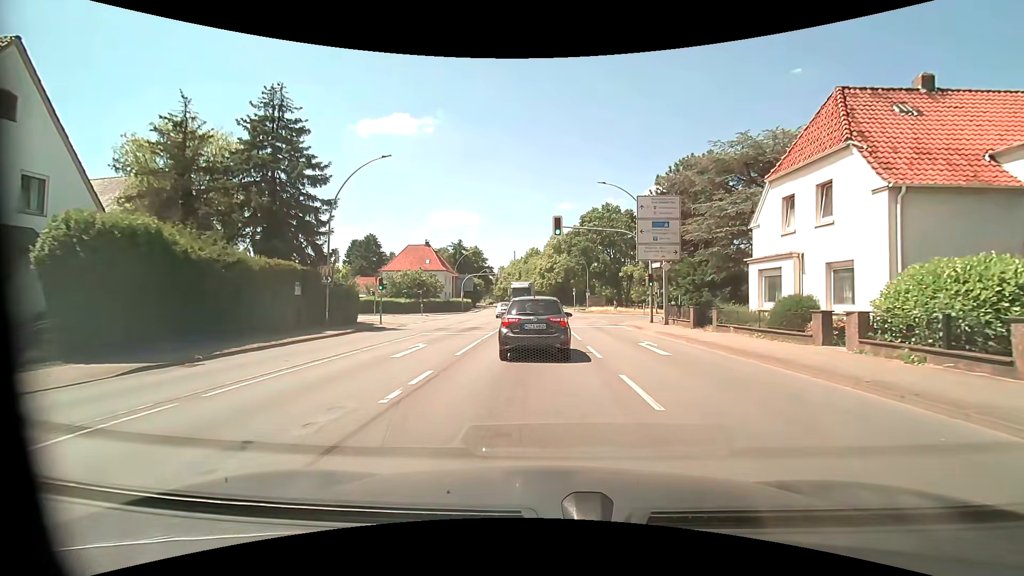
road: primary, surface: asphalt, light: Day
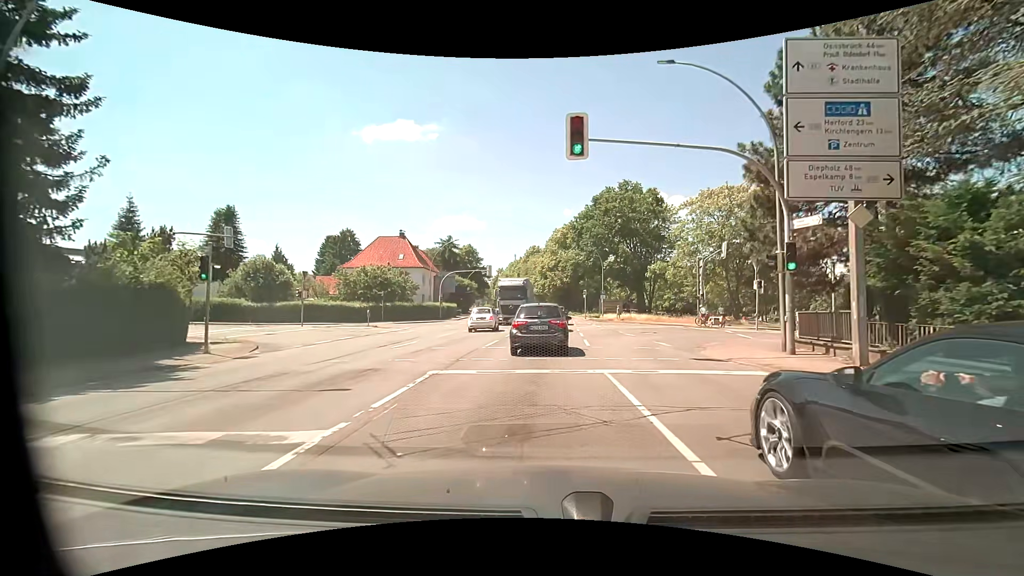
(0.0, +18.1) m; 0°
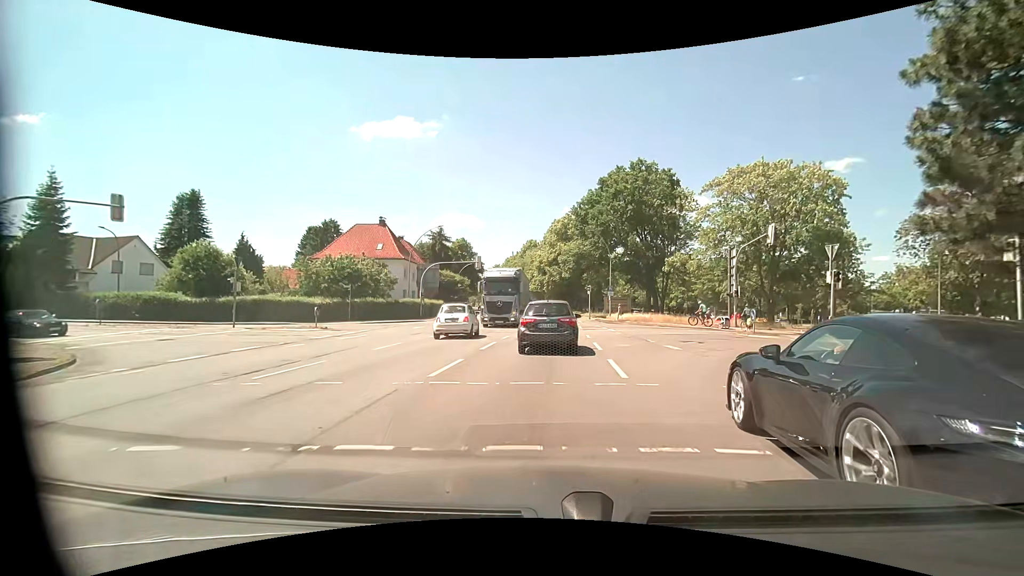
(0.0, +8.7) m; +1°
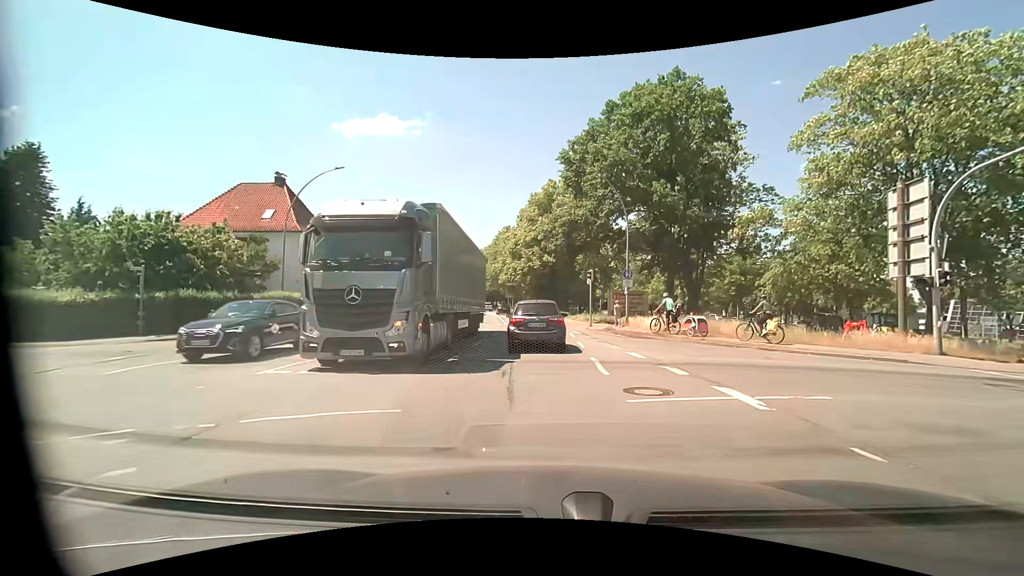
(+0.4, +21.5) m; +2°
(0, +10) (0, +20) (0, +30) (-1, +40) (-2, +50) (-4, +60) (-5, +70) (-7, +80) (-9, +89) (-11, +99) m
